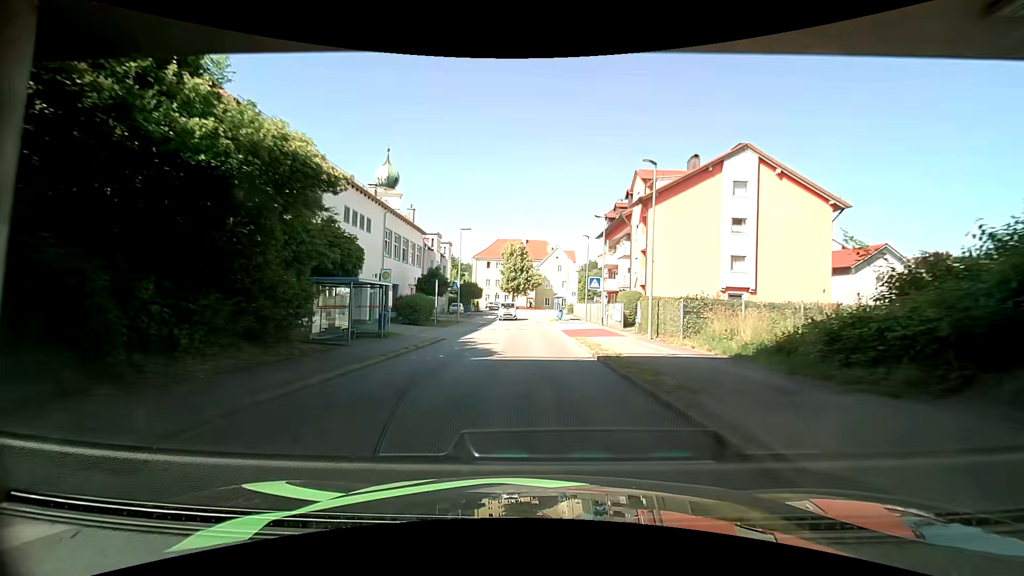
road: unclassified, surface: asphalt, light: Day
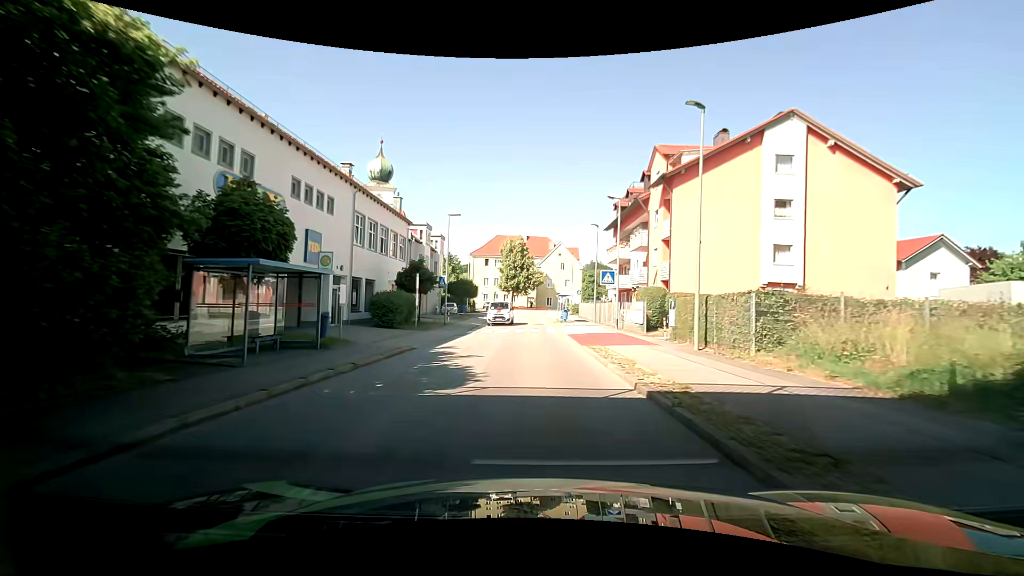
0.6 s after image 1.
(+0.2, +6.3) m; +4°
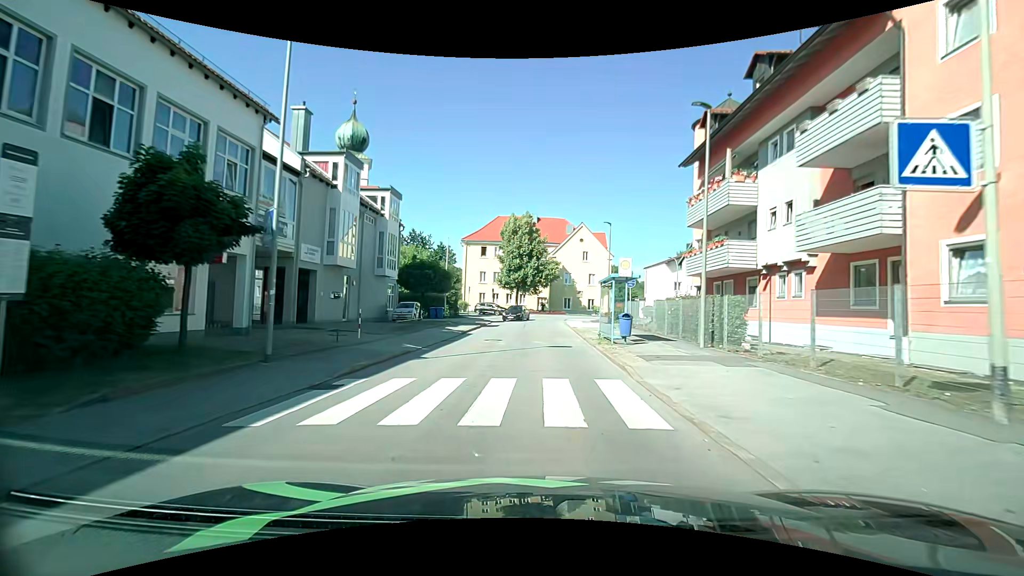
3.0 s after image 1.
(-1.5, +24.4) m; -4°
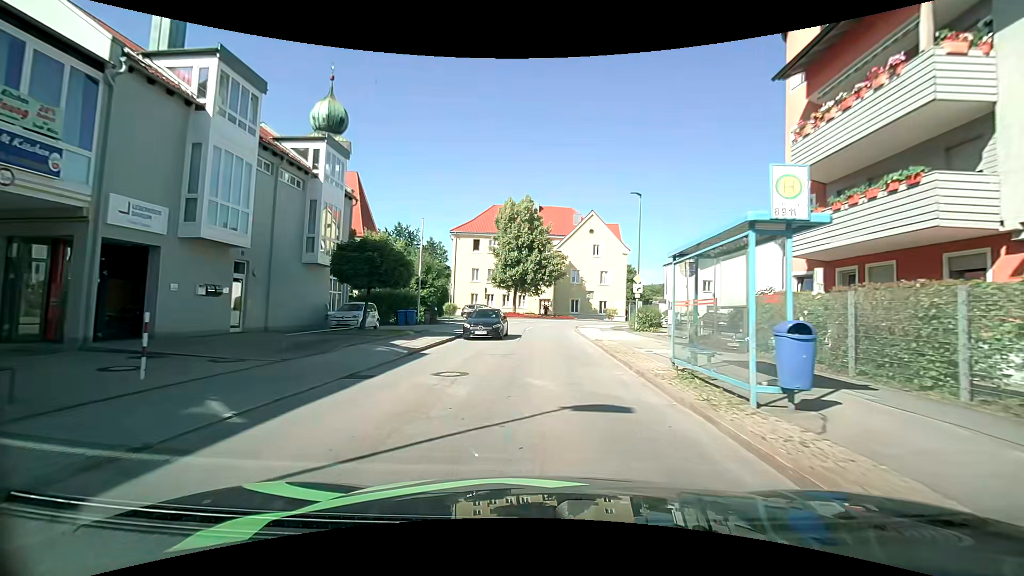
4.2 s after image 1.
(-0.1, +11.1) m; -1°
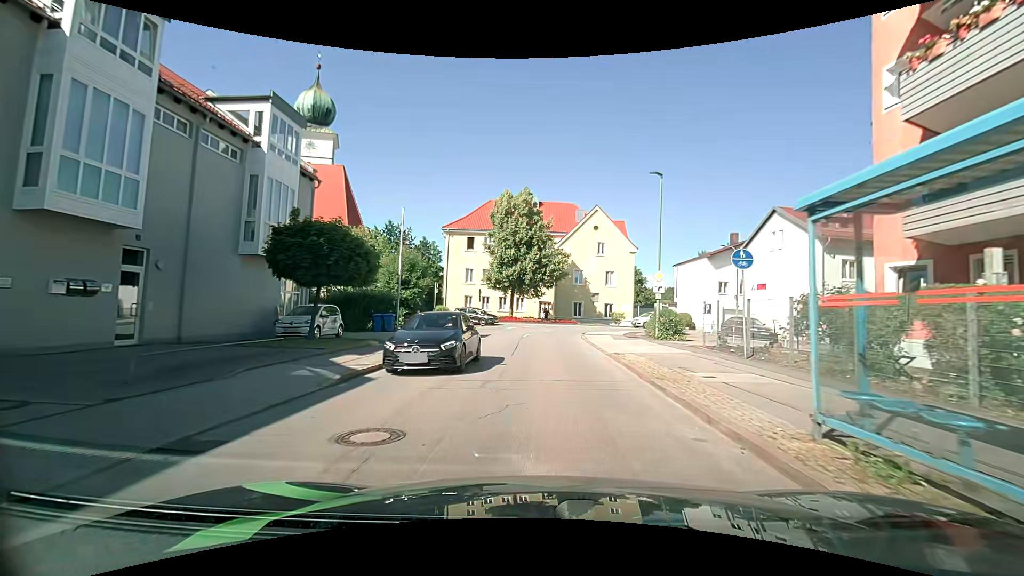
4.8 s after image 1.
(0.0, +5.1) m; 0°
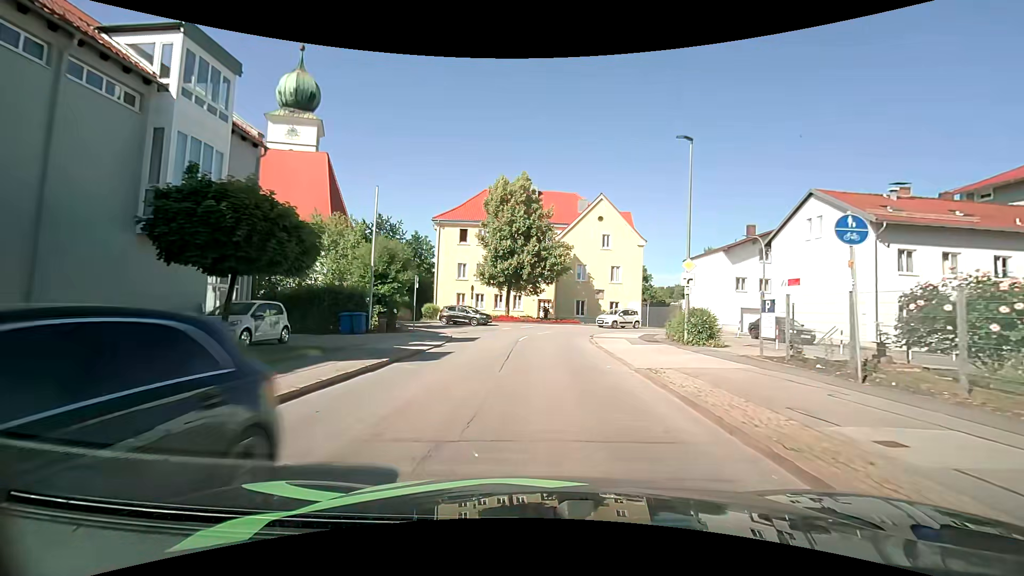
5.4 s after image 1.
(0.0, +4.8) m; 0°
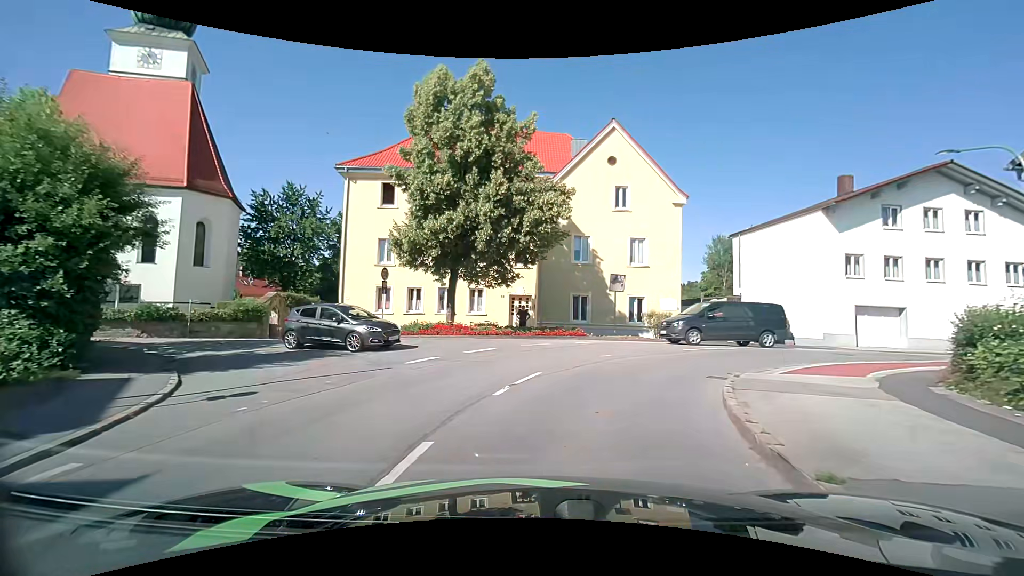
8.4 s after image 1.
(+0.1, +20.3) m; +1°
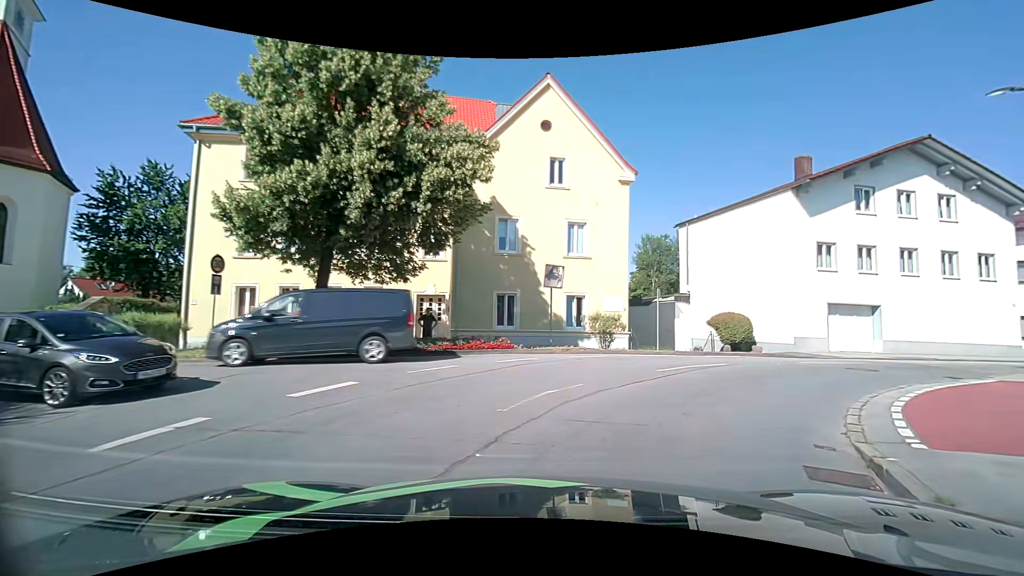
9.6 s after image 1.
(+0.5, +6.7) m; +8°
(+2, +10) (+9, +17) (+19, +20) (+28, +23) (+38, +25) (+48, +26) (+58, +28) (+68, +29) (+78, +30) (+88, +31) m
